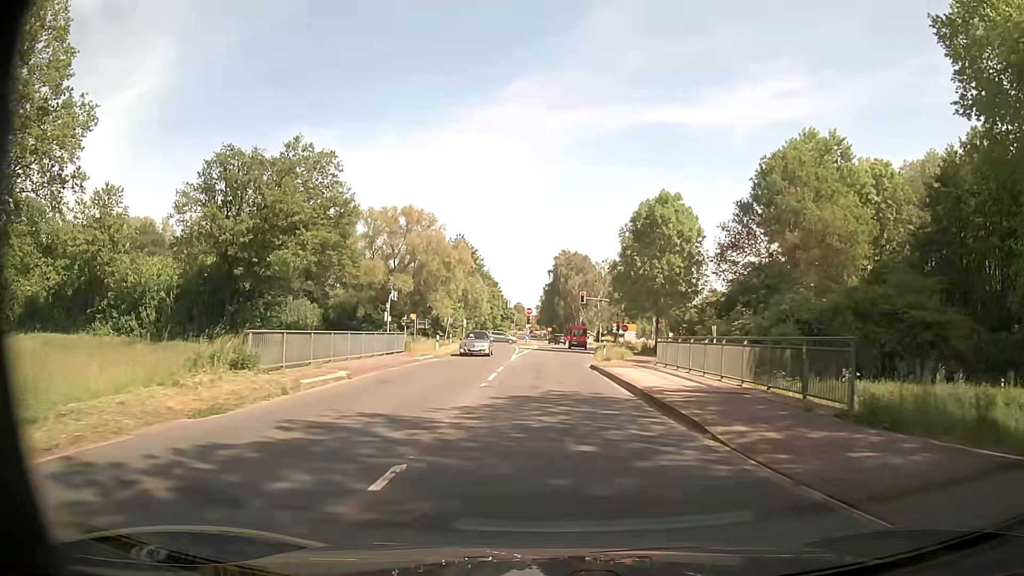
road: secondary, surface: asphalt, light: Day
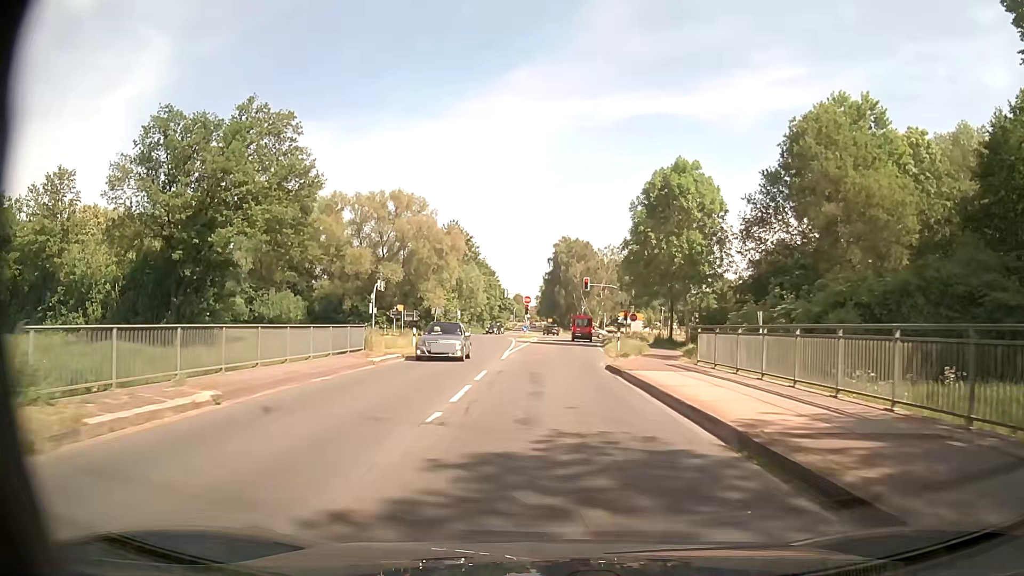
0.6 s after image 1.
(0.0, +7.7) m; 0°
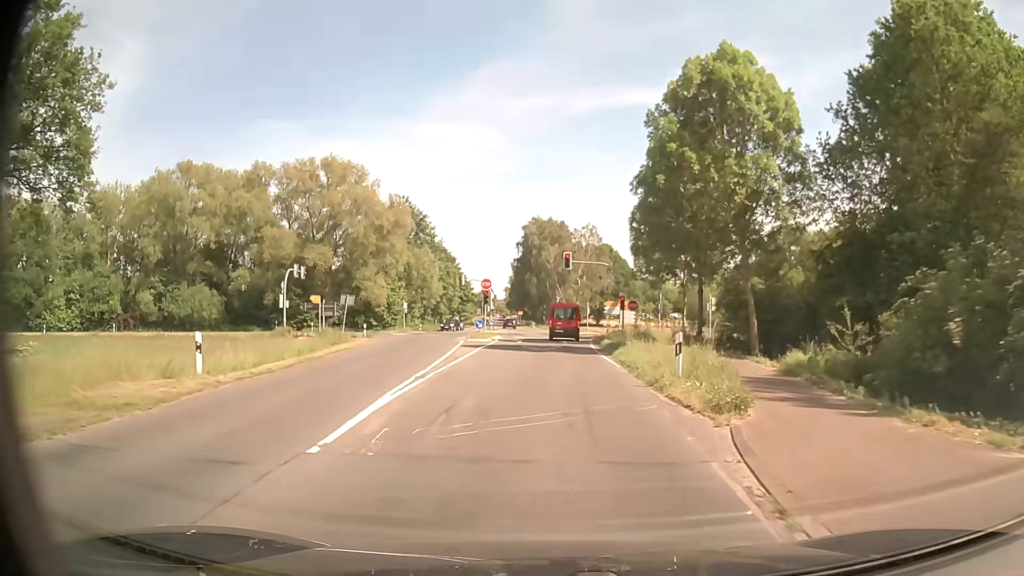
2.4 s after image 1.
(+0.1, +20.1) m; +2°
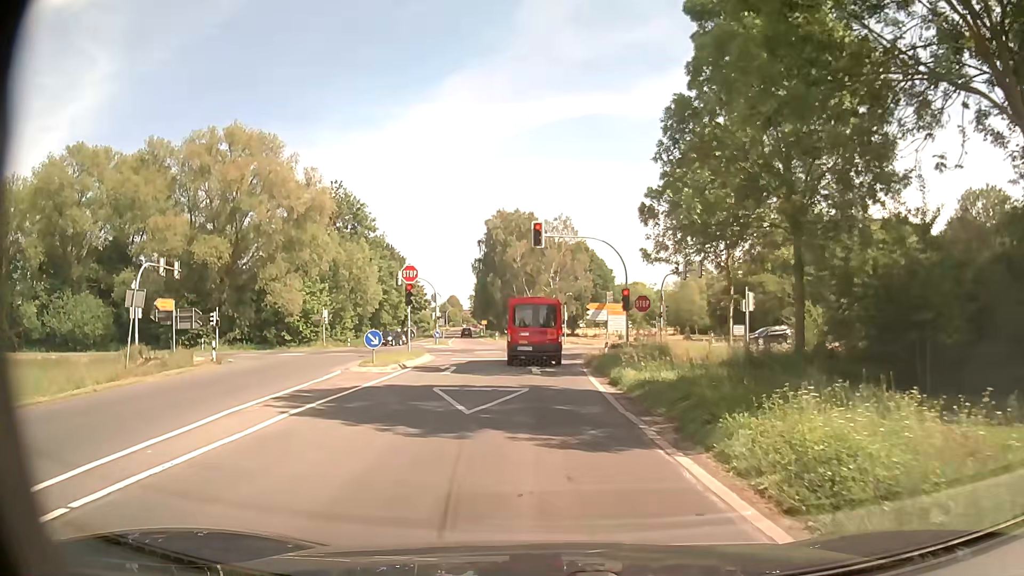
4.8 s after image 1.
(+0.4, +19.7) m; +2°
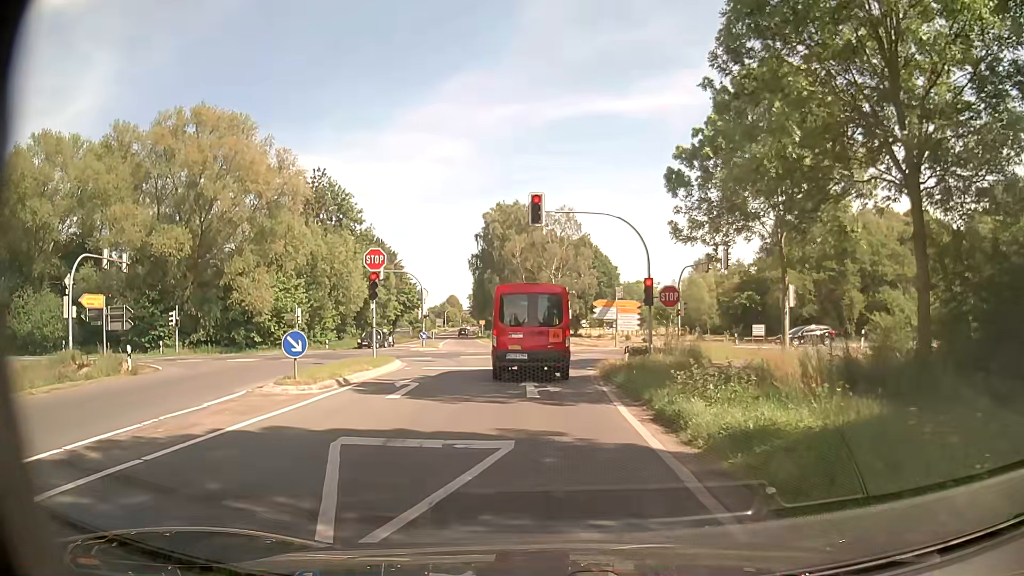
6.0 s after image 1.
(0.0, +7.1) m; -1°
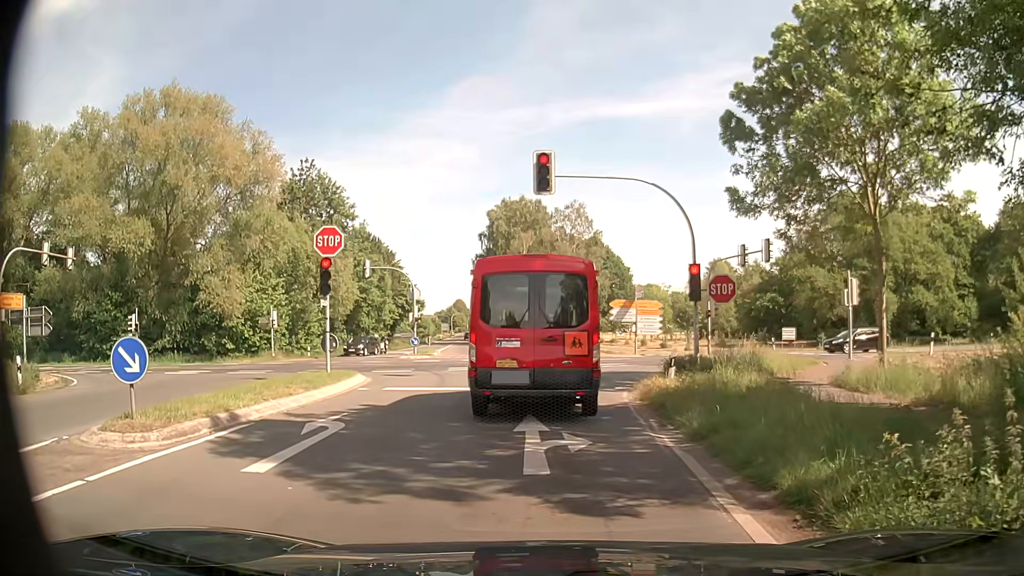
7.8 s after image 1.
(0.0, +6.6) m; 0°
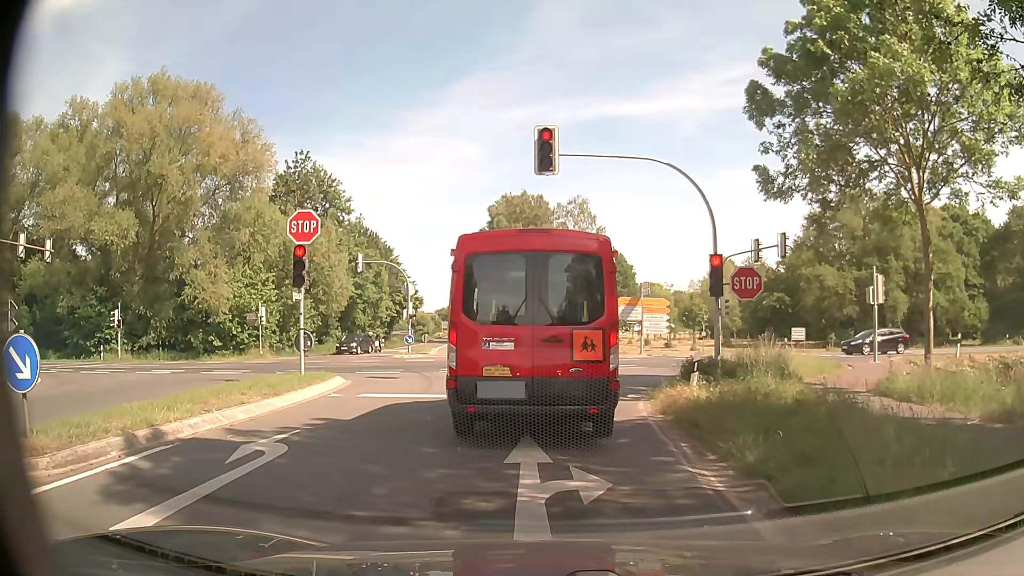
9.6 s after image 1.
(0.0, +2.2) m; 0°
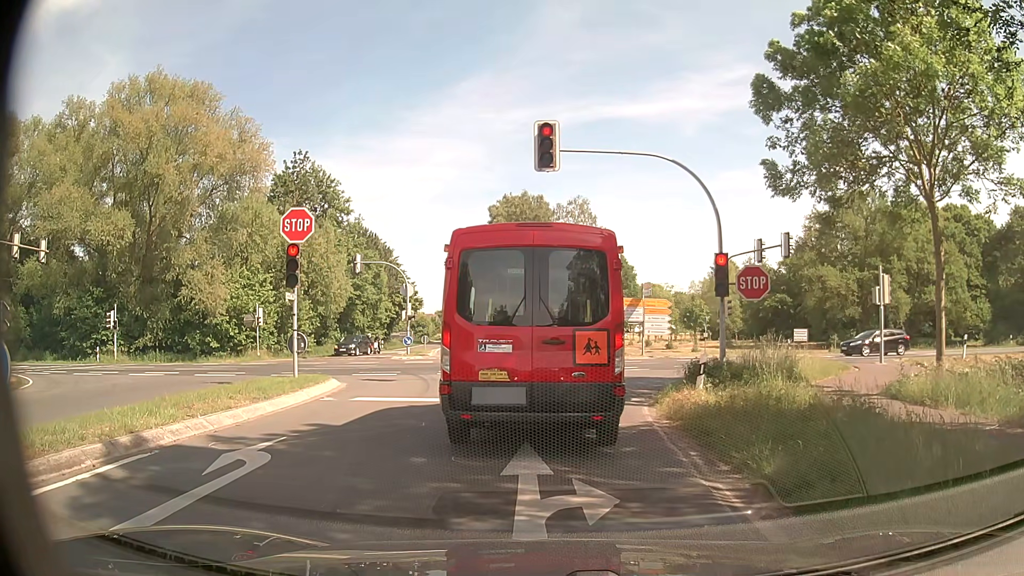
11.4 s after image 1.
(0.0, +0.5) m; 0°
